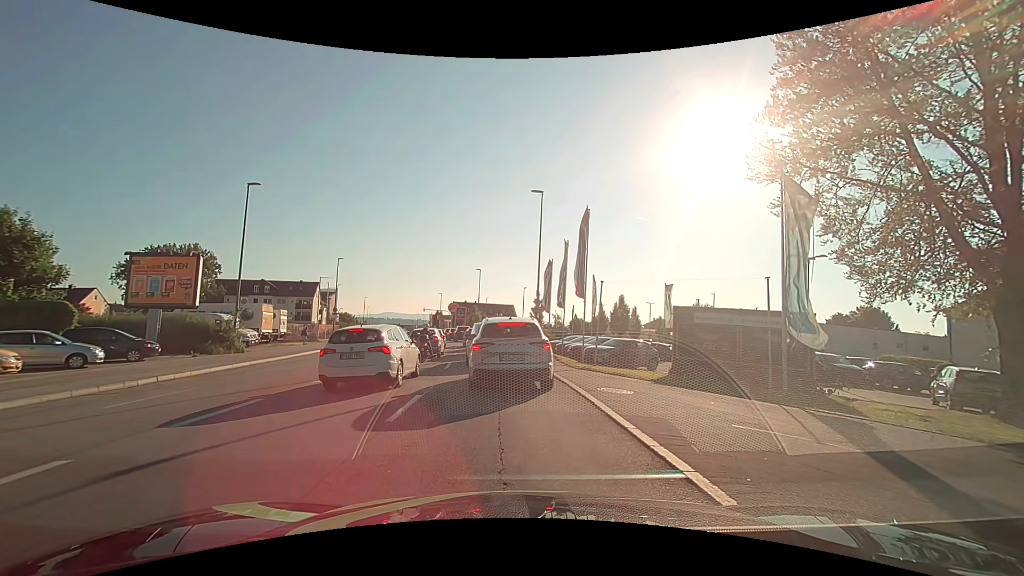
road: tertiary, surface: asphalt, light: Day
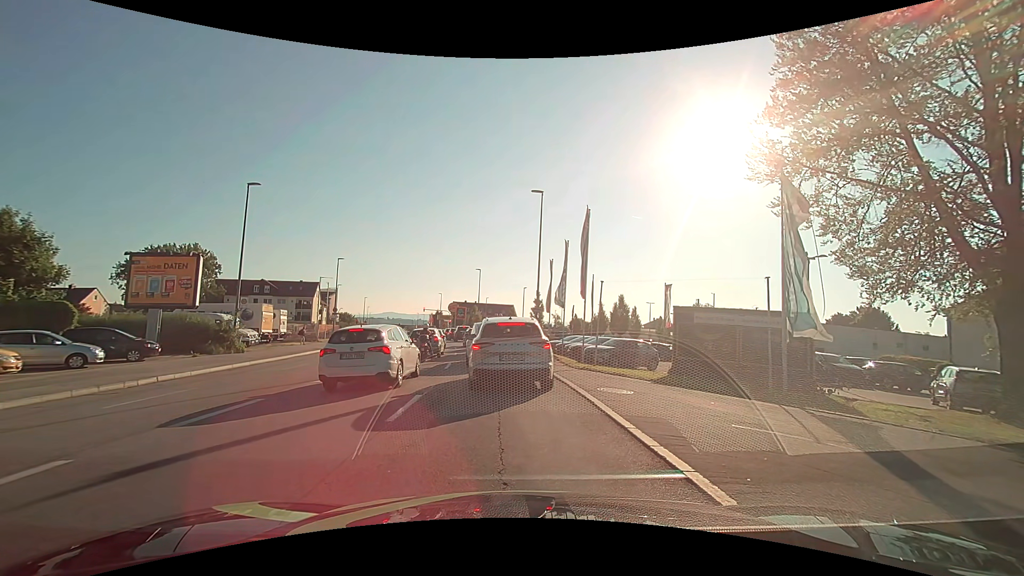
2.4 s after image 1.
(0.0, 0.0) m; 0°
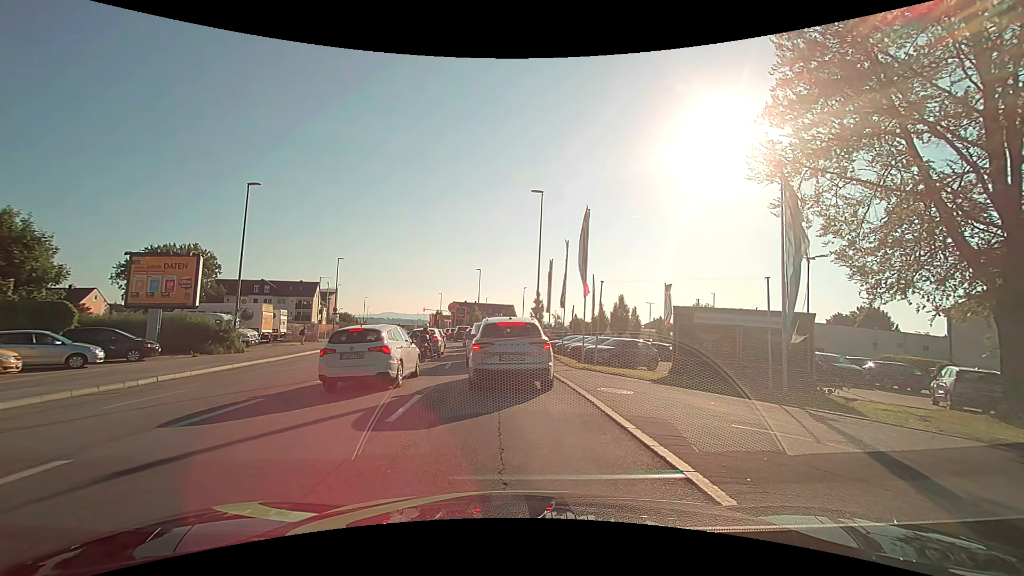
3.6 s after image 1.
(0.0, 0.0) m; 0°
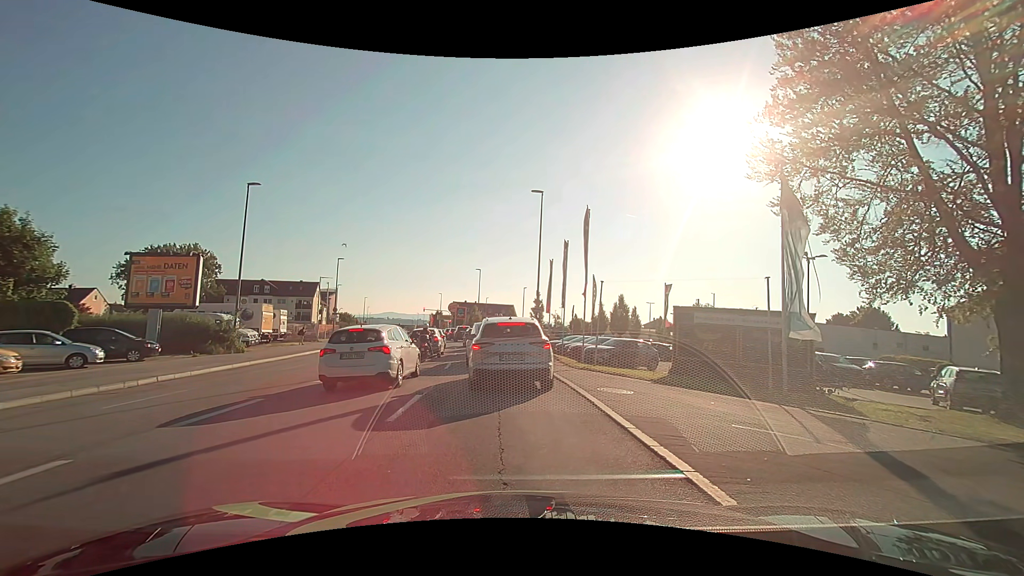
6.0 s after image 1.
(0.0, 0.0) m; 0°
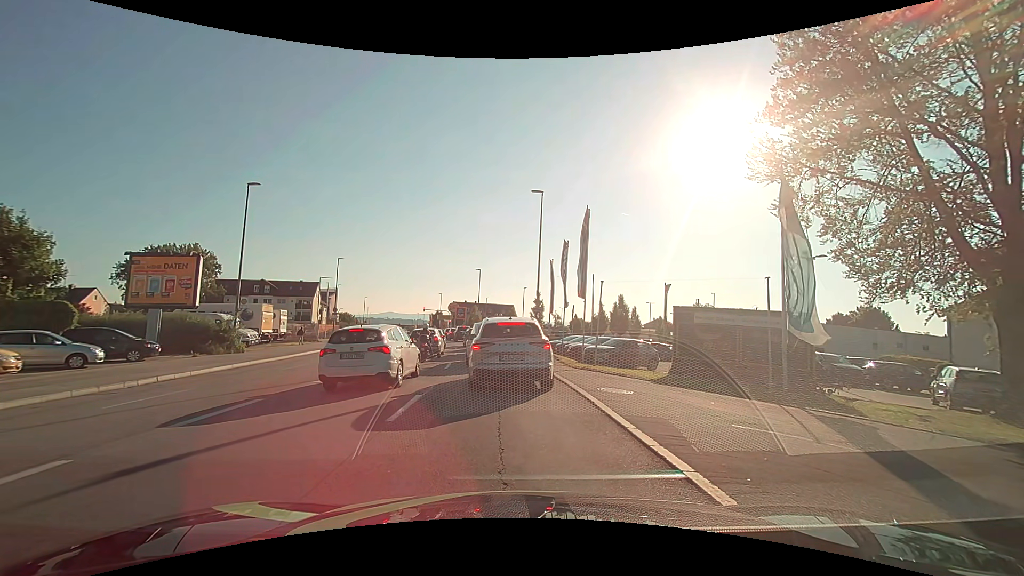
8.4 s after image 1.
(0.0, 0.0) m; 0°
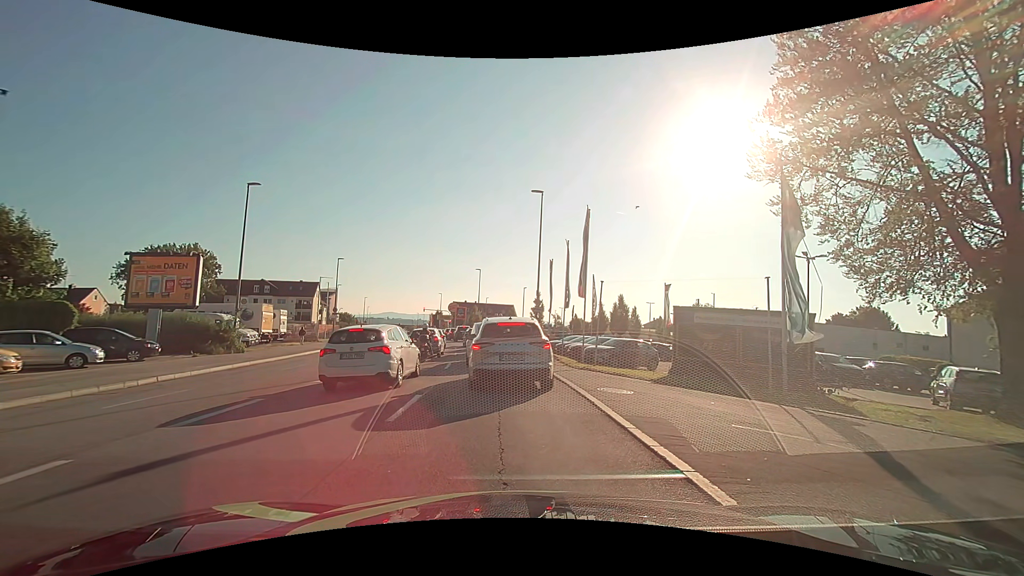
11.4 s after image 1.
(0.0, 0.0) m; 0°
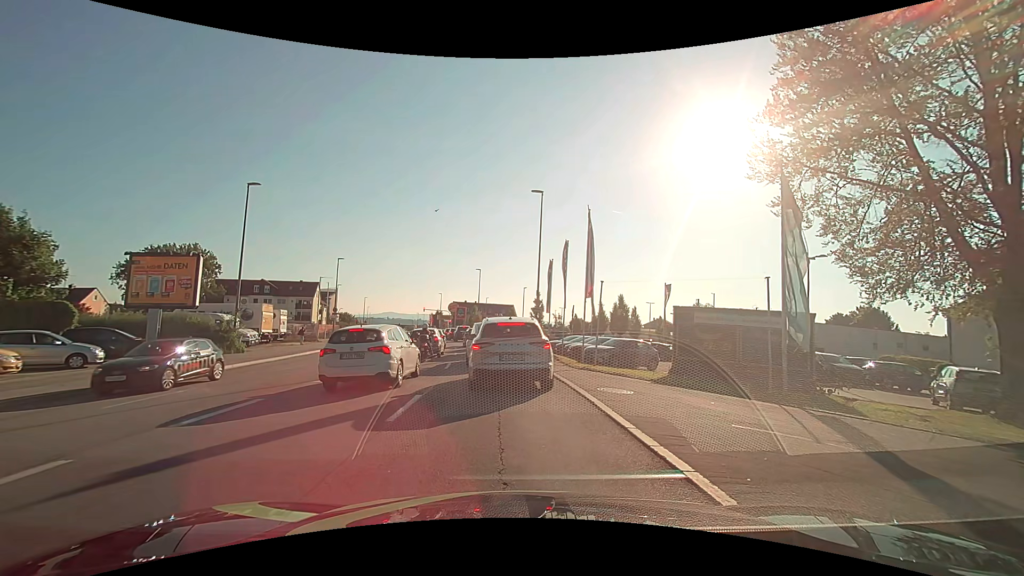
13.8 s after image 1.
(0.0, 0.0) m; 0°
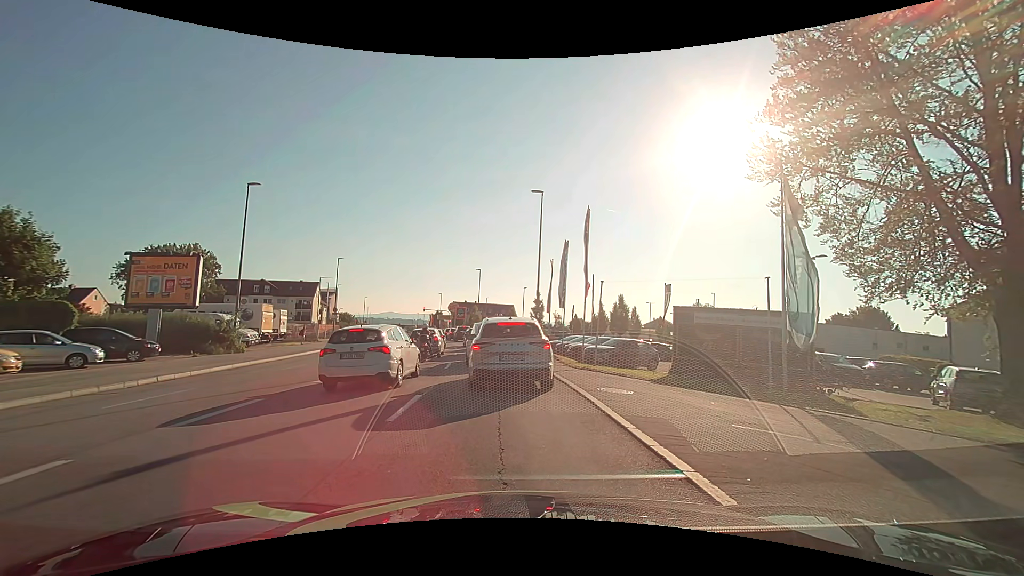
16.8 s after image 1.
(0.0, 0.0) m; 0°
